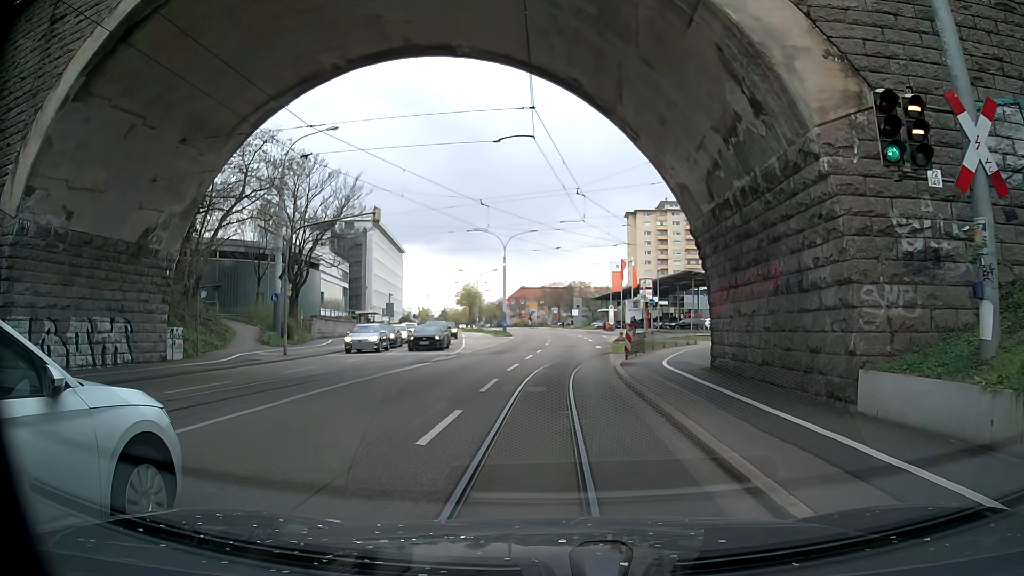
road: primary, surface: asphalt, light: Day
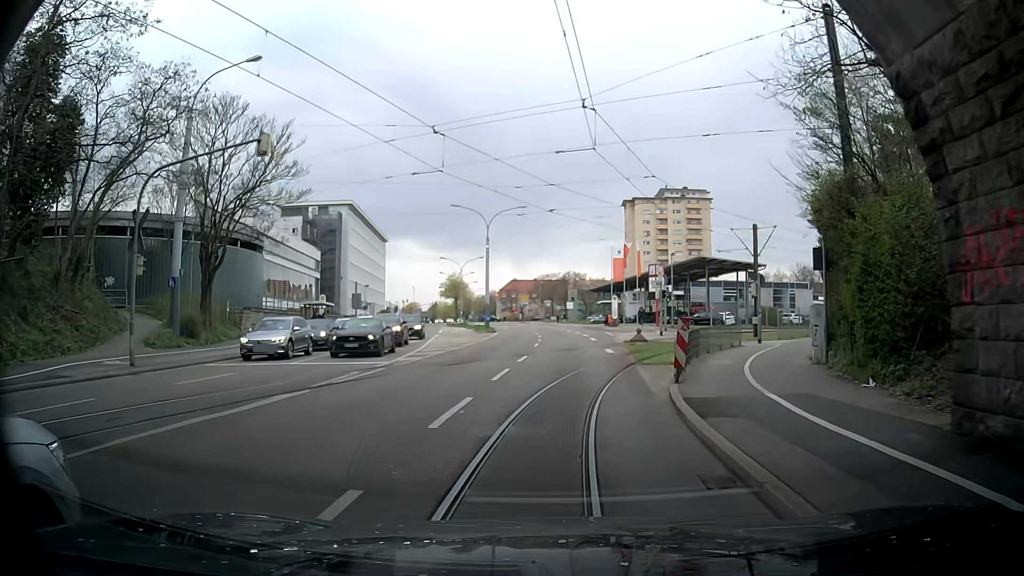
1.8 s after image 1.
(0.0, +11.7) m; +1°
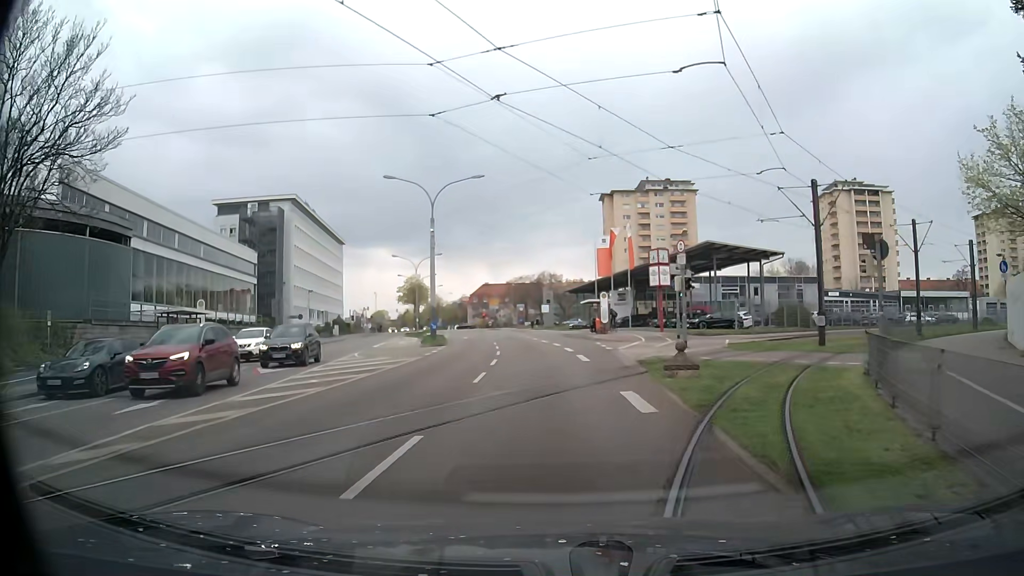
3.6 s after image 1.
(+0.2, +15.0) m; +2°
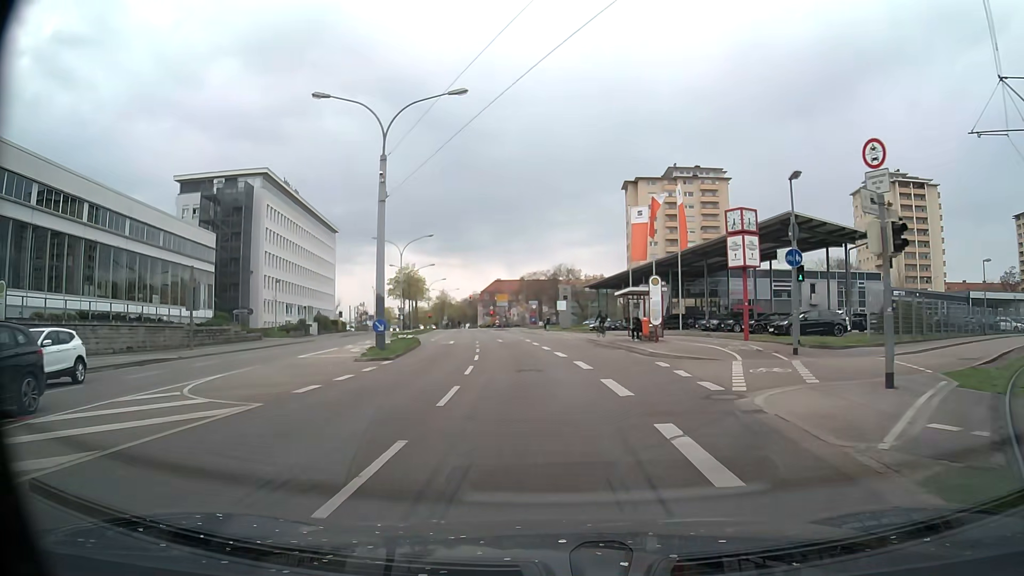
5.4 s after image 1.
(-0.2, +16.6) m; -1°
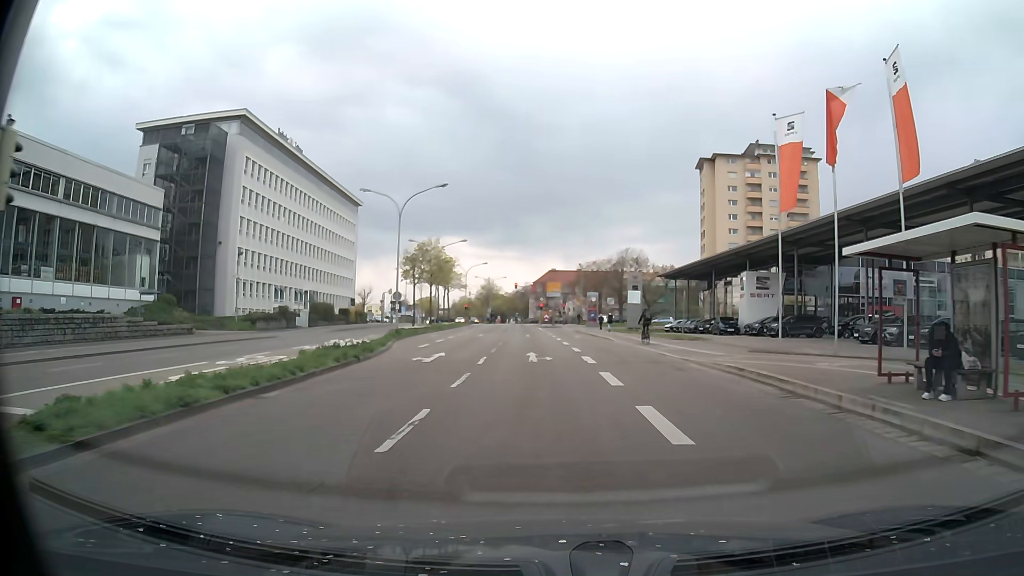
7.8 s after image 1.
(-1.0, +22.1) m; -5°
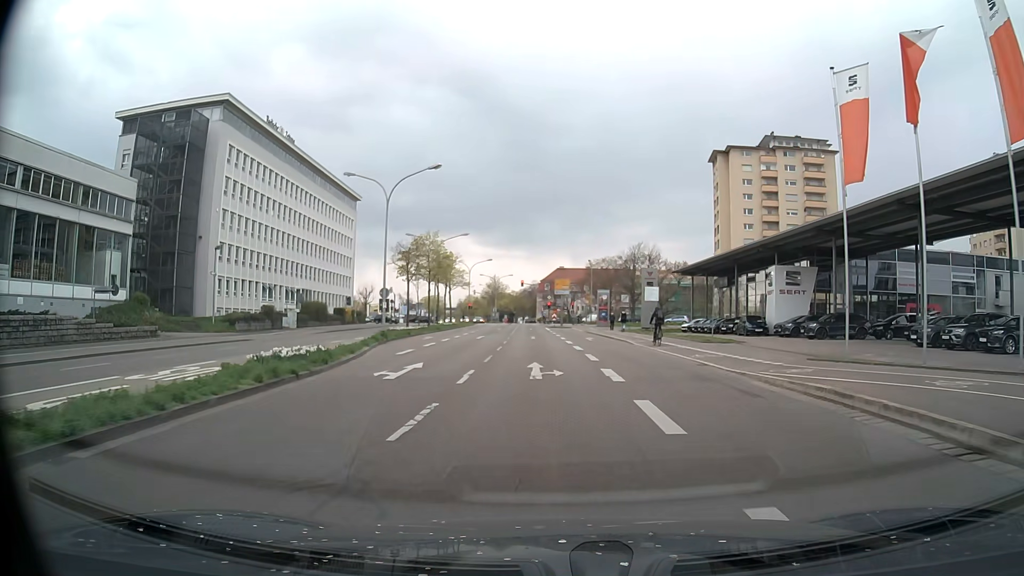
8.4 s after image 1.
(-0.1, +5.4) m; -1°
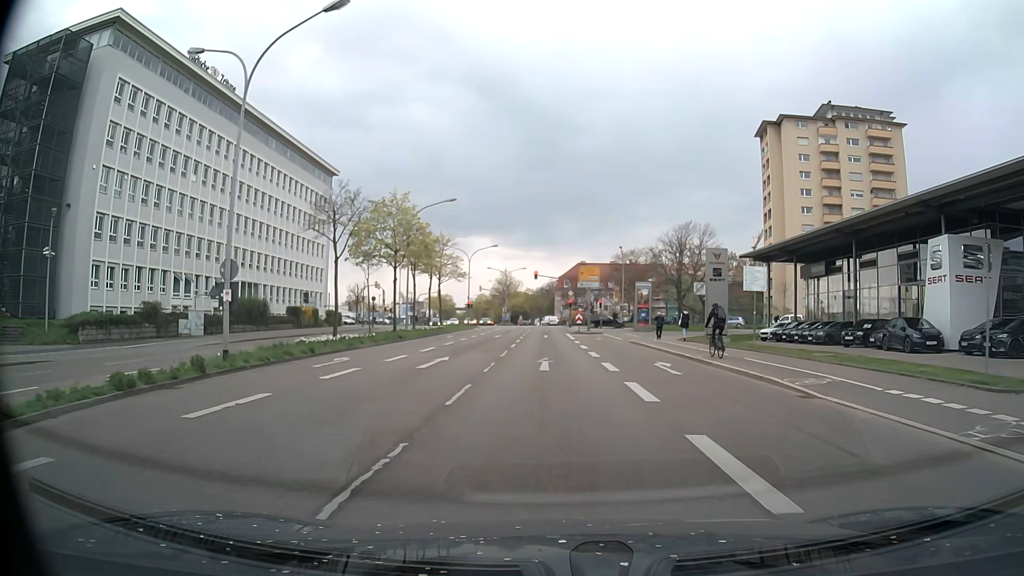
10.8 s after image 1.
(-0.2, +21.5) m; -1°
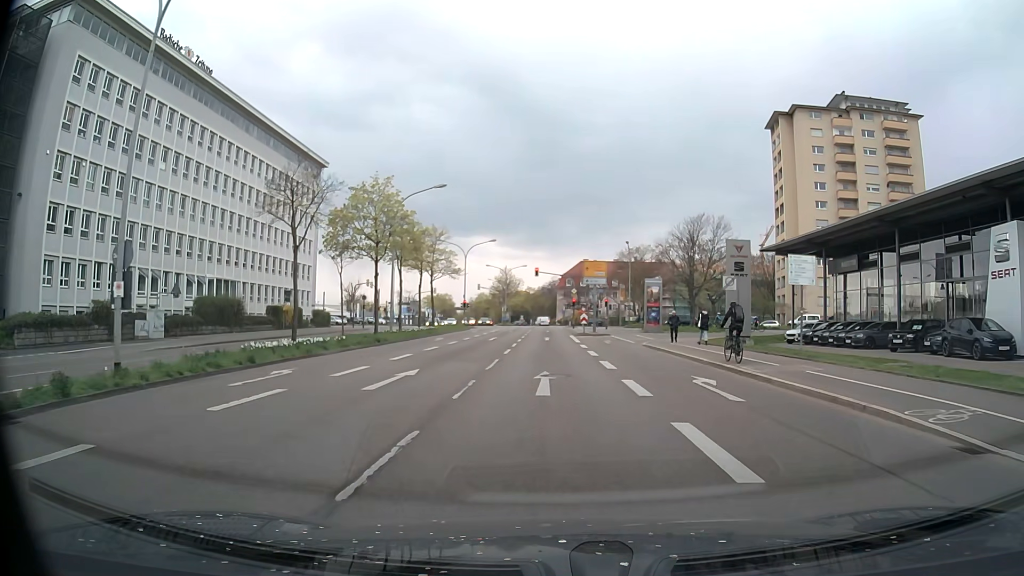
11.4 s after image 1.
(0.0, +5.3) m; 0°
(0, +10) (0, +20) (0, +30) (0, +40) (0, +50) (0, +60) (0, +70) (0, +80) (-1, +90) (-1, +100) m
